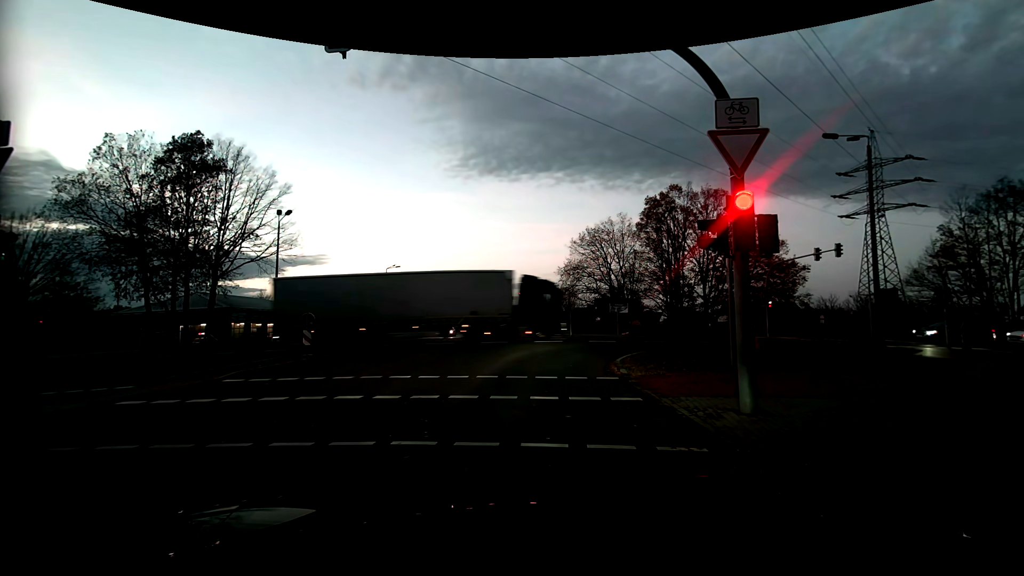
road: tertiary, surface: asphalt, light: Dusk
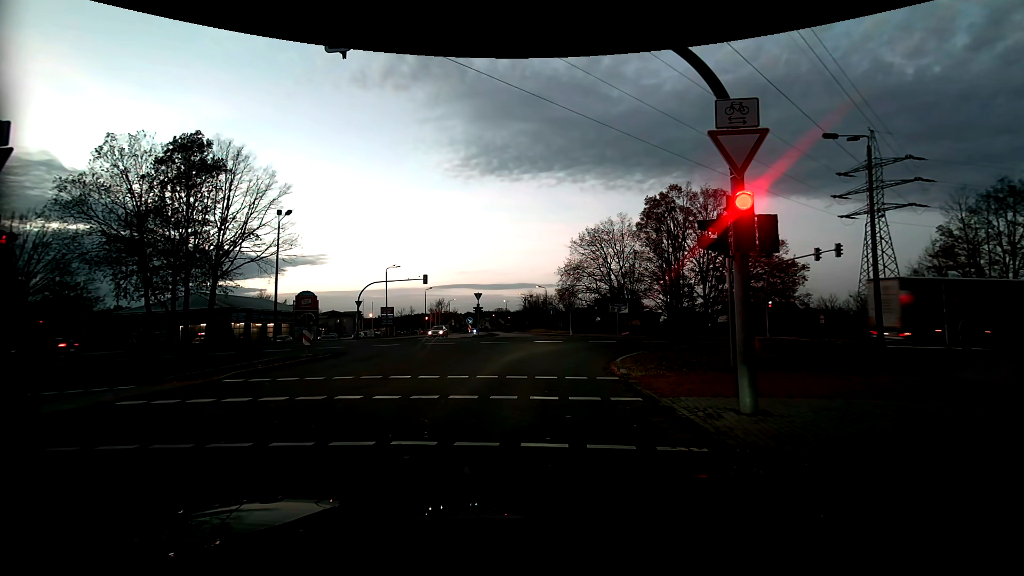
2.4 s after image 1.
(0.0, 0.0) m; 0°
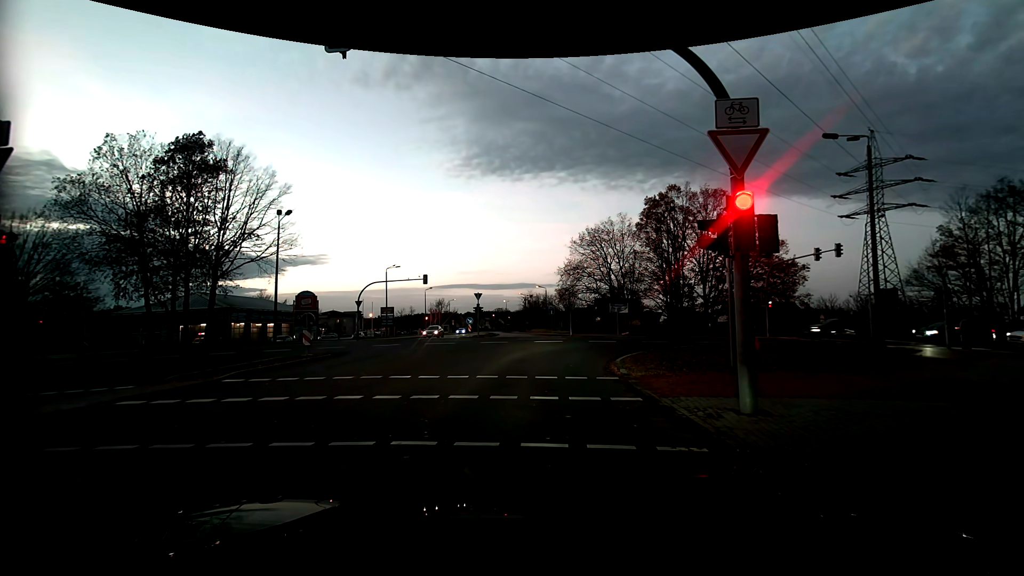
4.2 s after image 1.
(0.0, 0.0) m; 0°
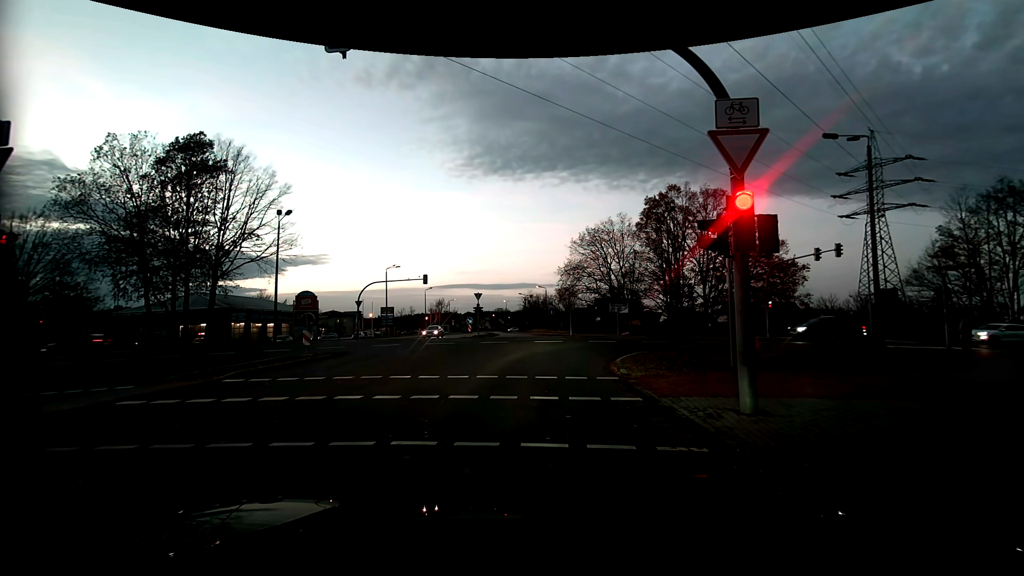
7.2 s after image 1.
(0.0, 0.0) m; 0°
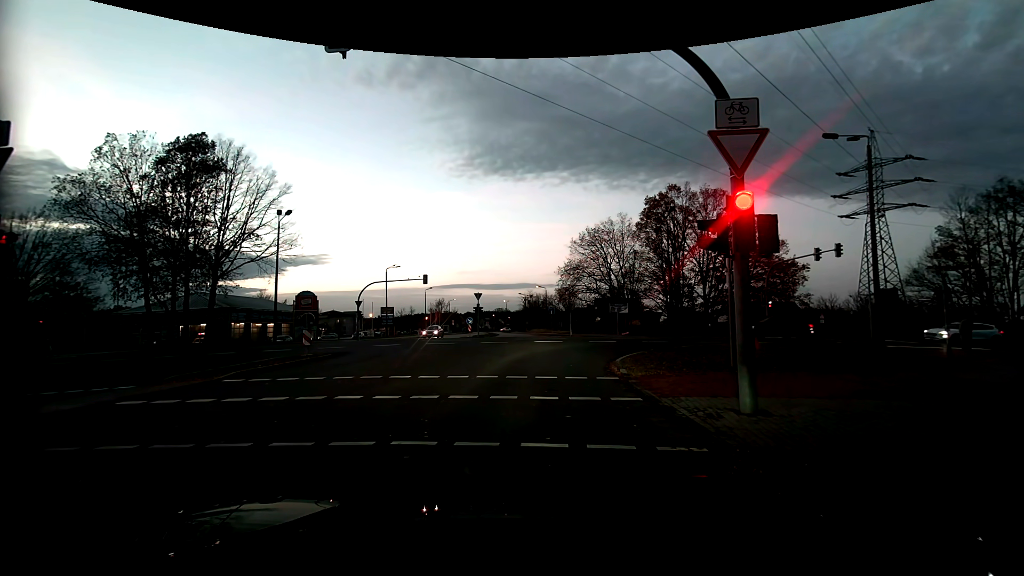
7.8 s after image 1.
(0.0, 0.0) m; 0°
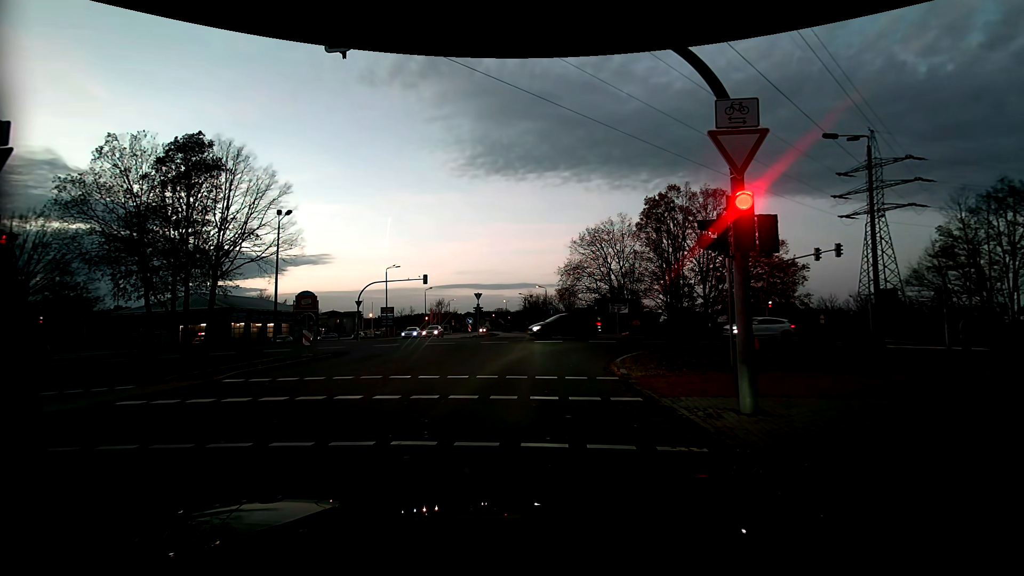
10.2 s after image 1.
(0.0, 0.0) m; 0°
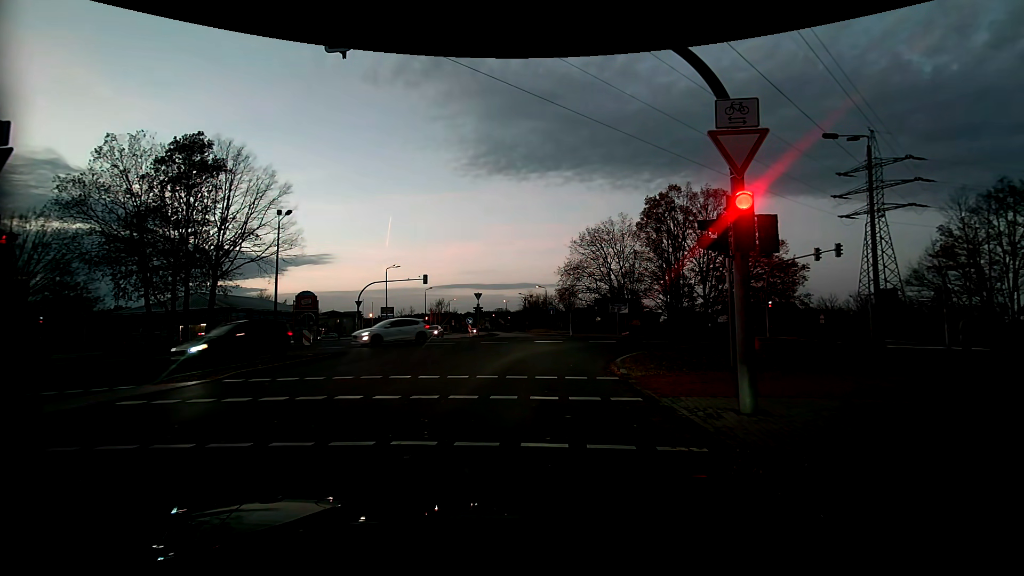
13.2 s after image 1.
(0.0, 0.0) m; 0°
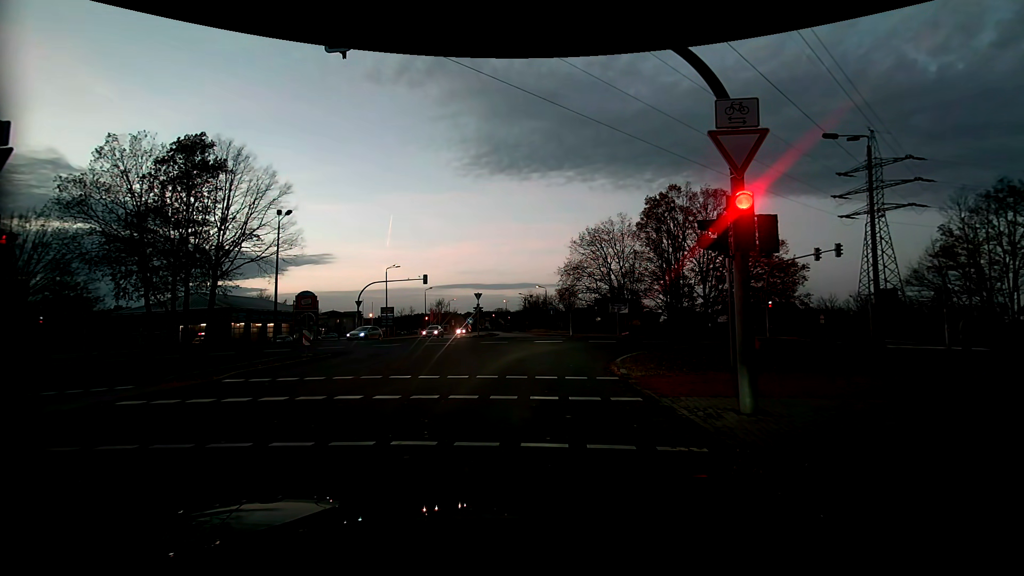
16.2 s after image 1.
(0.0, 0.0) m; 0°
(0, +10) (+1, +20) (+7, +28) (+16, +33) (+25, +34) (+35, +35) (+45, +35) (+55, +36) (+65, +37) (+75, +37) m
